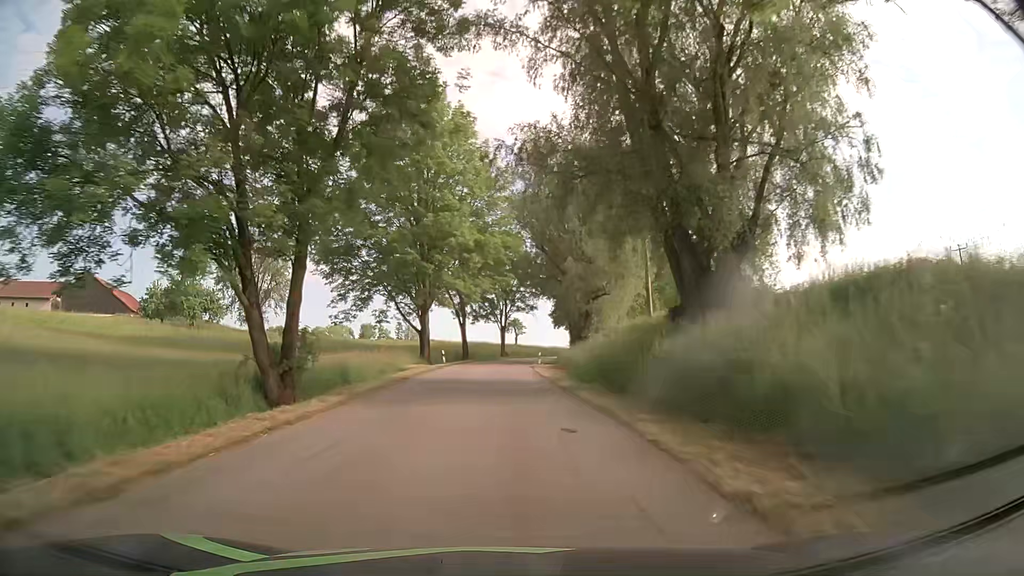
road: tertiary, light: Day
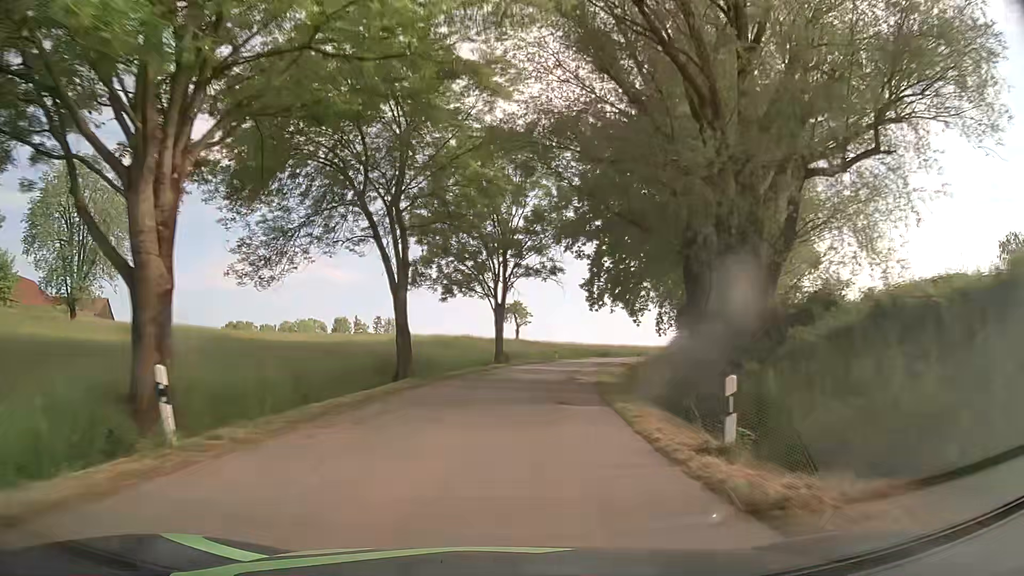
(-0.8, +40.7) m; -1°
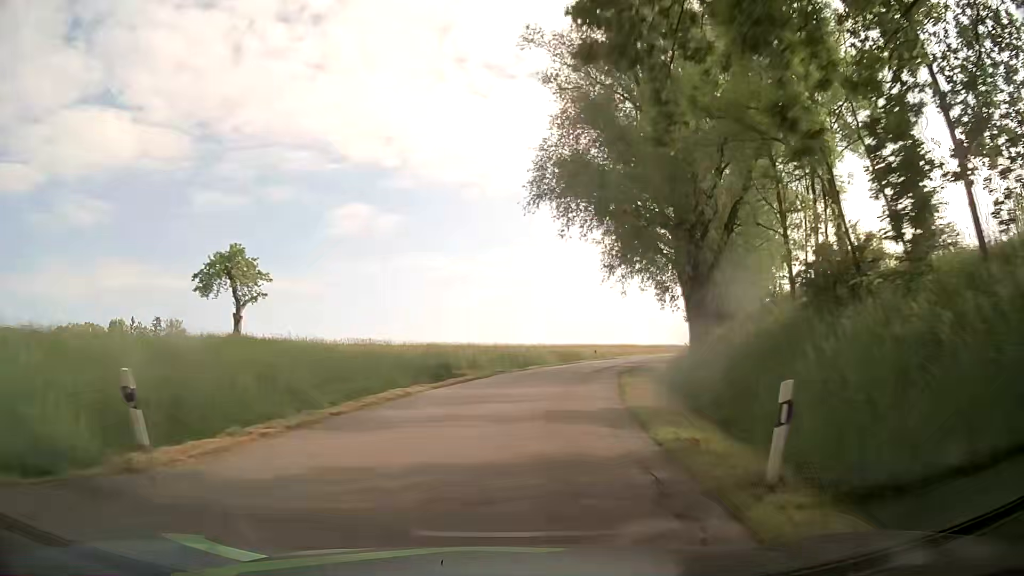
(+6.3, +49.6) m; +15°
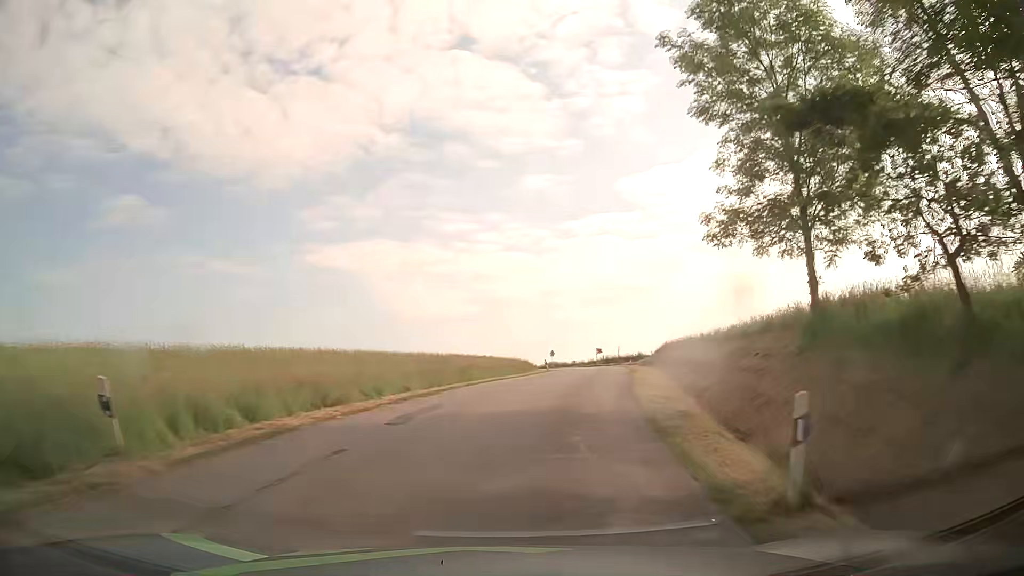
(+8.4, +47.4) m; +21°
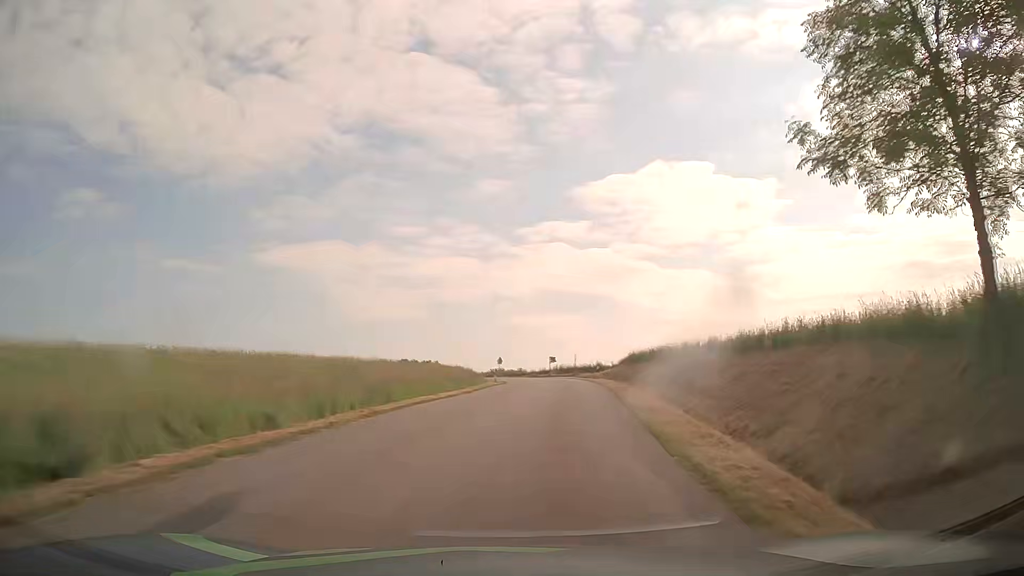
(+0.4, +9.5) m; +4°
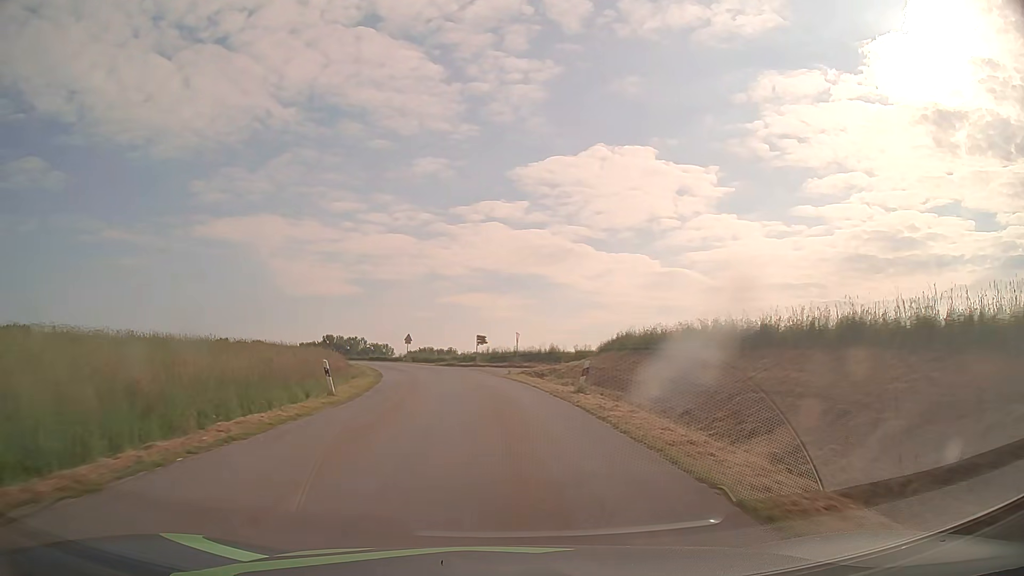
(+2.4, +28.2) m; +6°
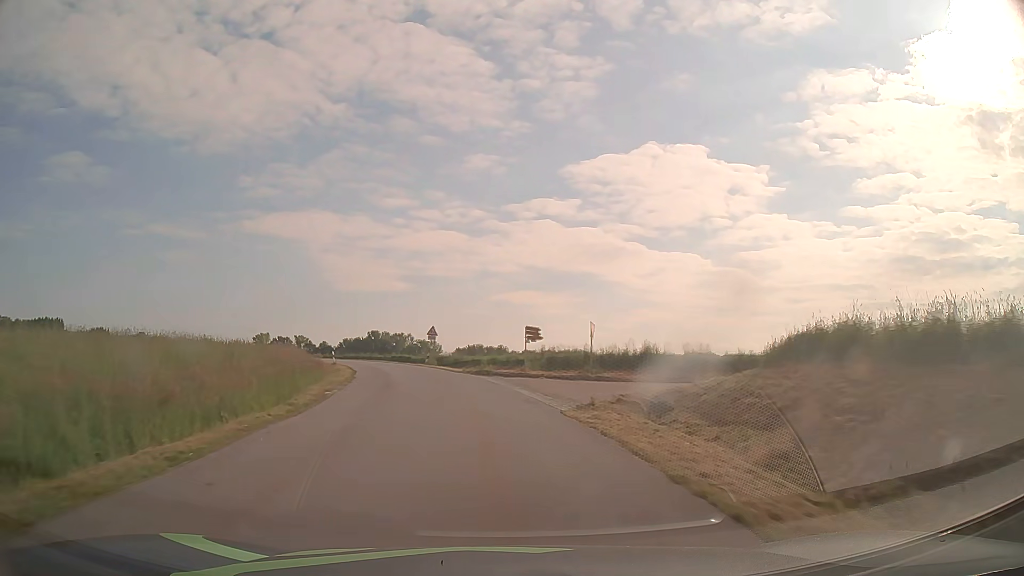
(-0.5, +19.0) m; -4°
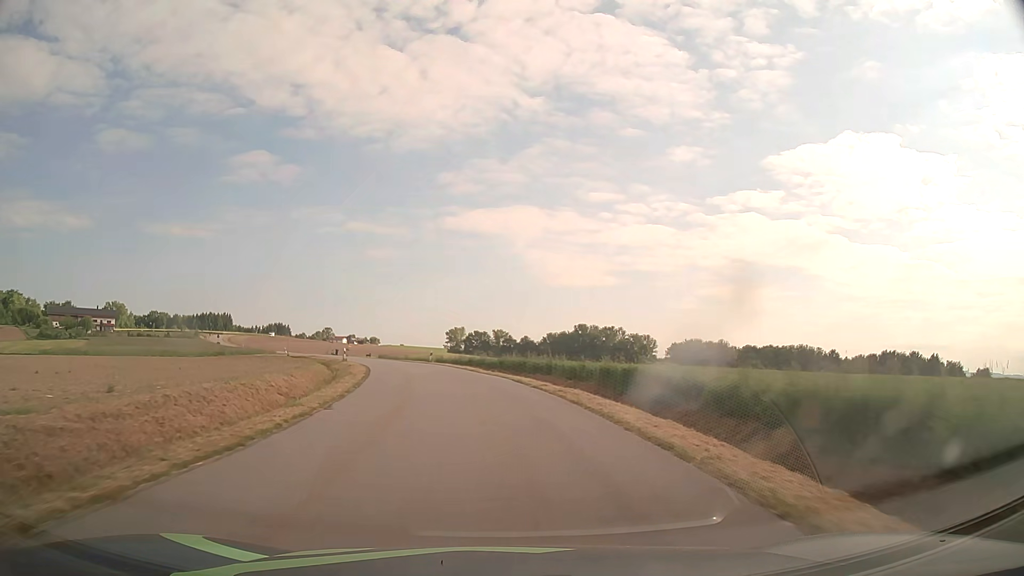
(-7.6, +47.8) m; -18°
(0, +10) (-1, +20) (-2, +30) (-4, +40) (-7, +49) (-10, +59) (-14, +68) (-18, +77) (-22, +86) (-27, +95) m
